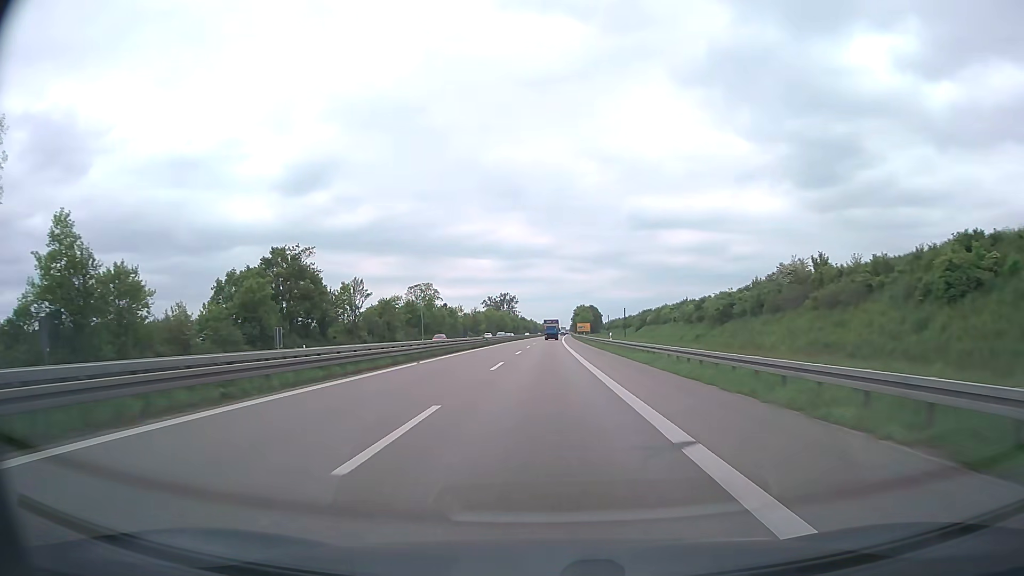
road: trunk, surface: asphalt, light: Day
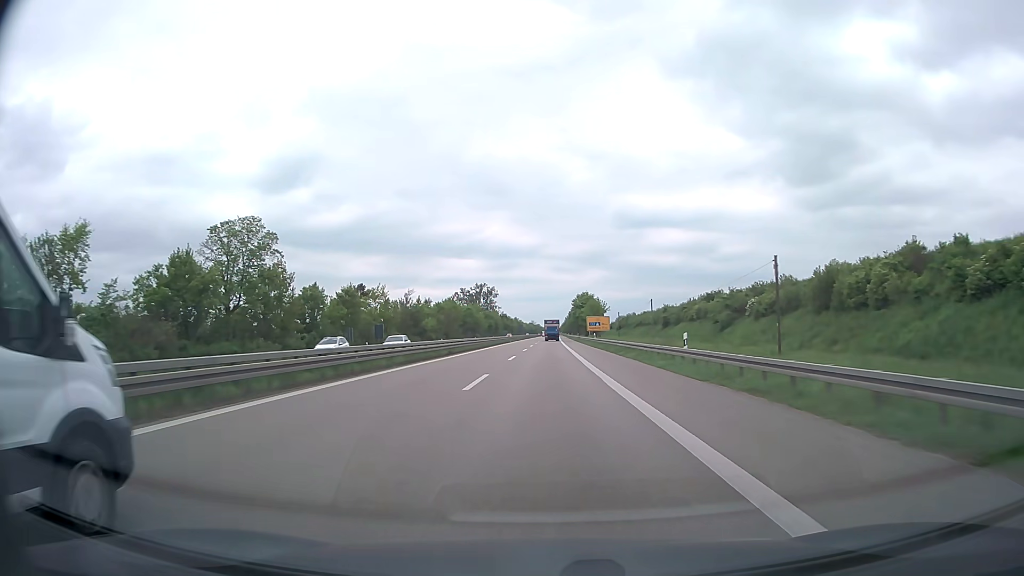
(+0.6, +80.3) m; +1°
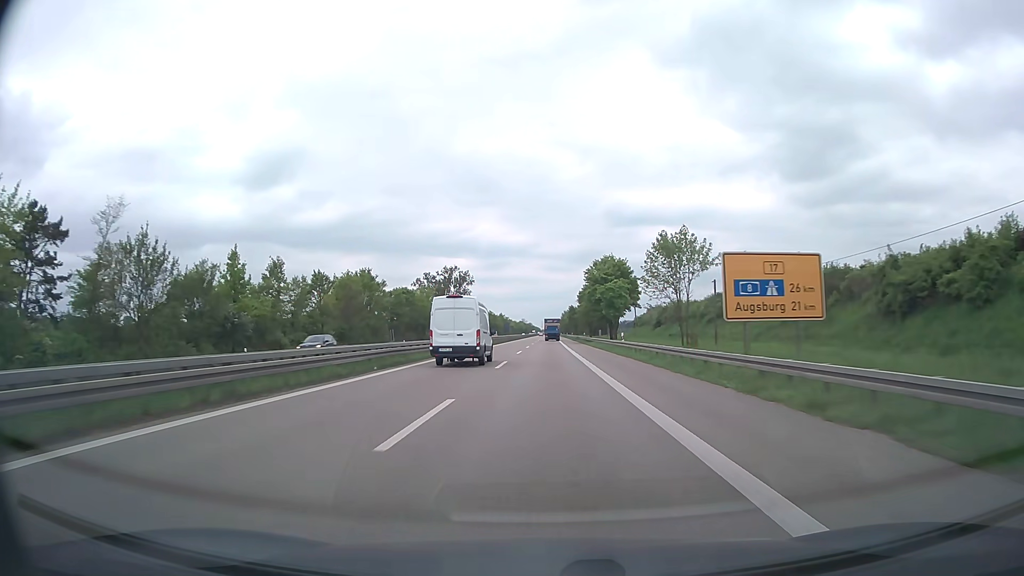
(+0.6, +80.3) m; +1°
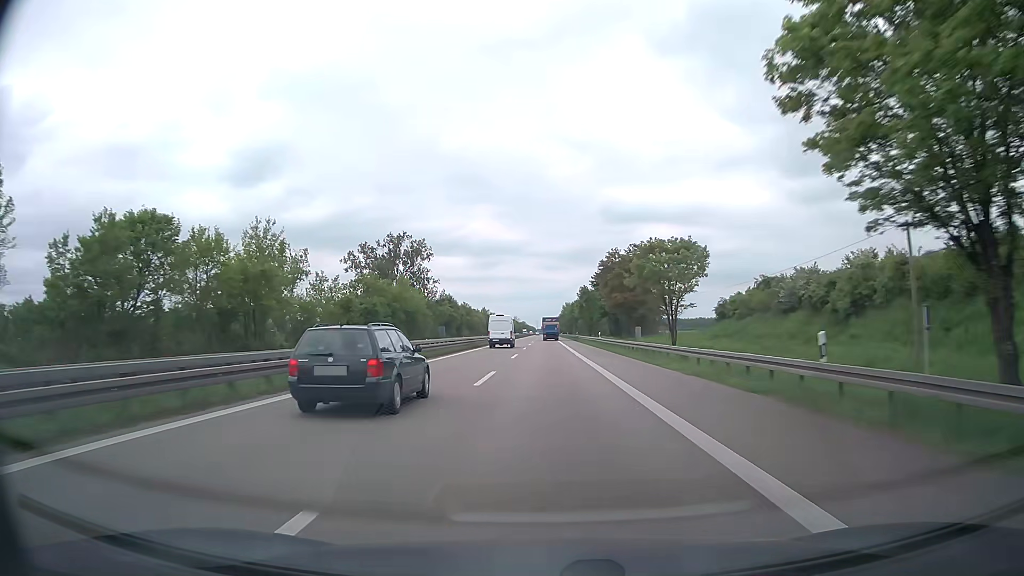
(+0.2, +80.5) m; 0°
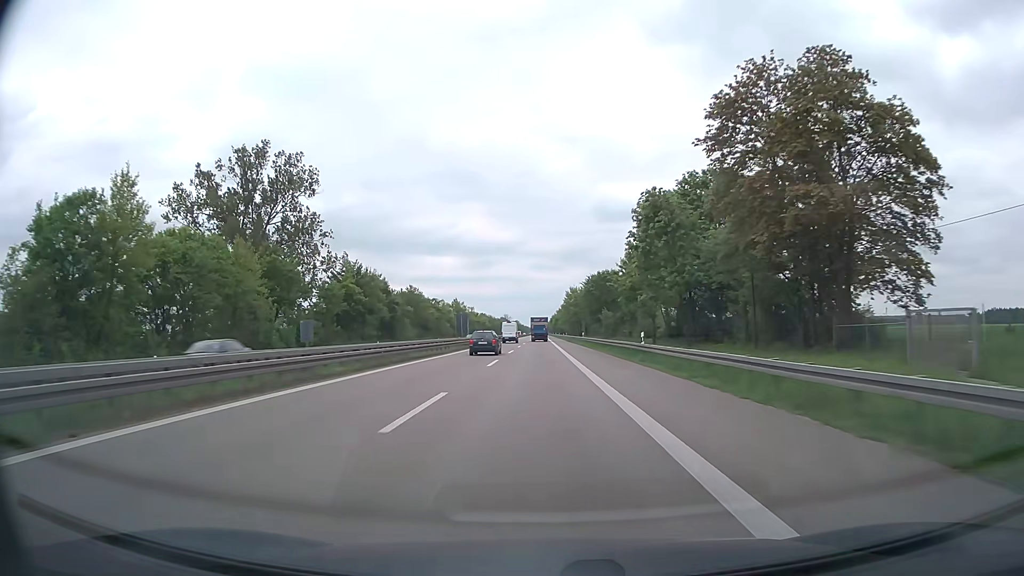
(+0.5, +79.9) m; 0°
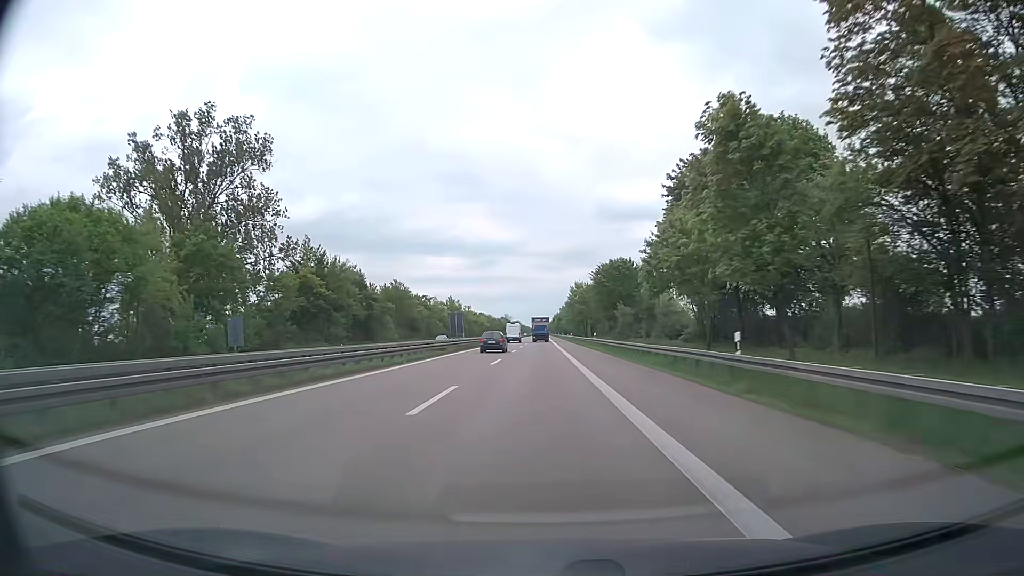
(0.0, +16.0) m; 0°
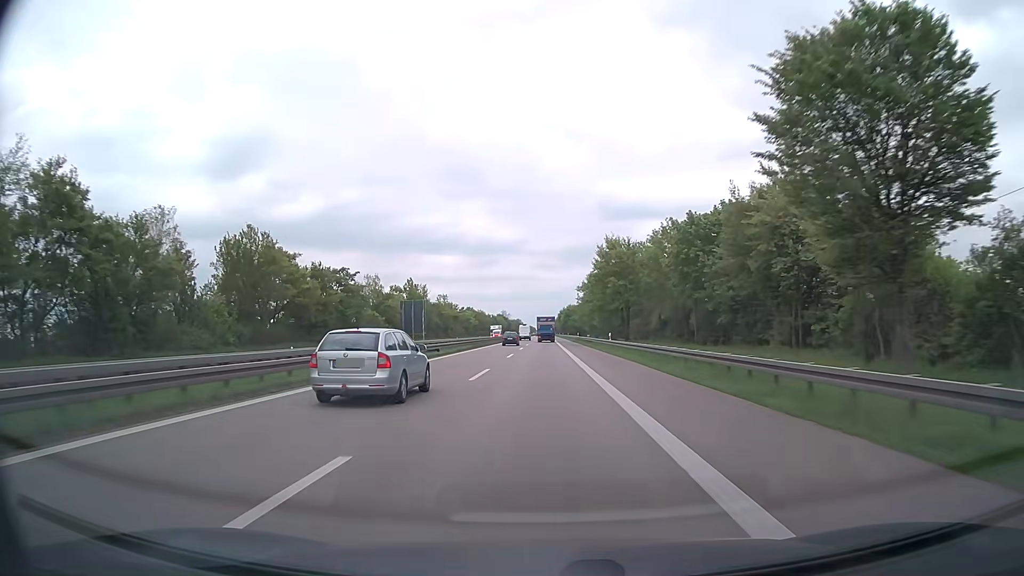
(-0.2, +63.8) m; -1°
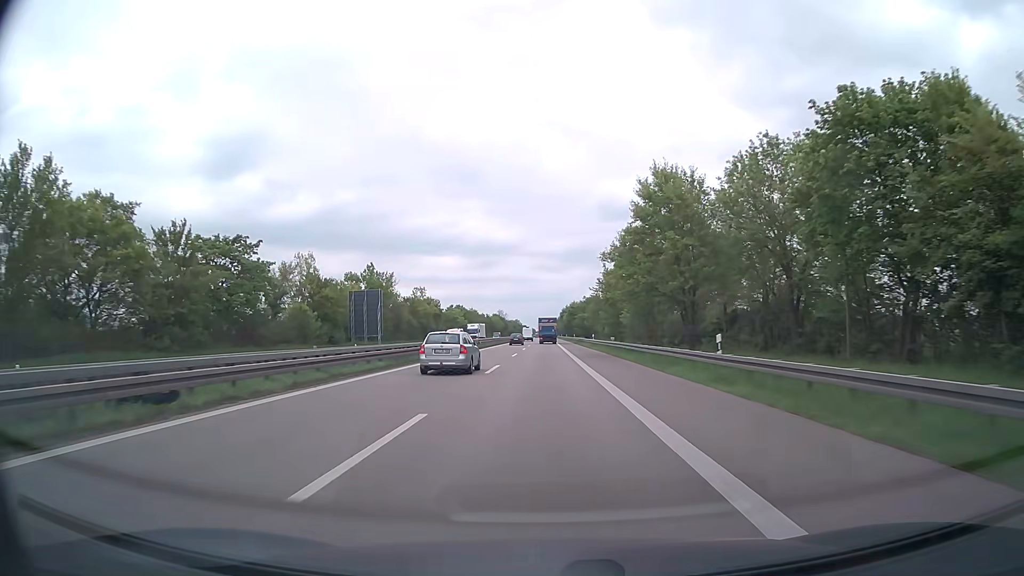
(+0.1, +31.9) m; 0°
(0, +10) (0, +20) (0, +30) (0, +40) (0, +50) (0, +60) (0, +70) (0, +80) (0, +90) (0, +100) m
